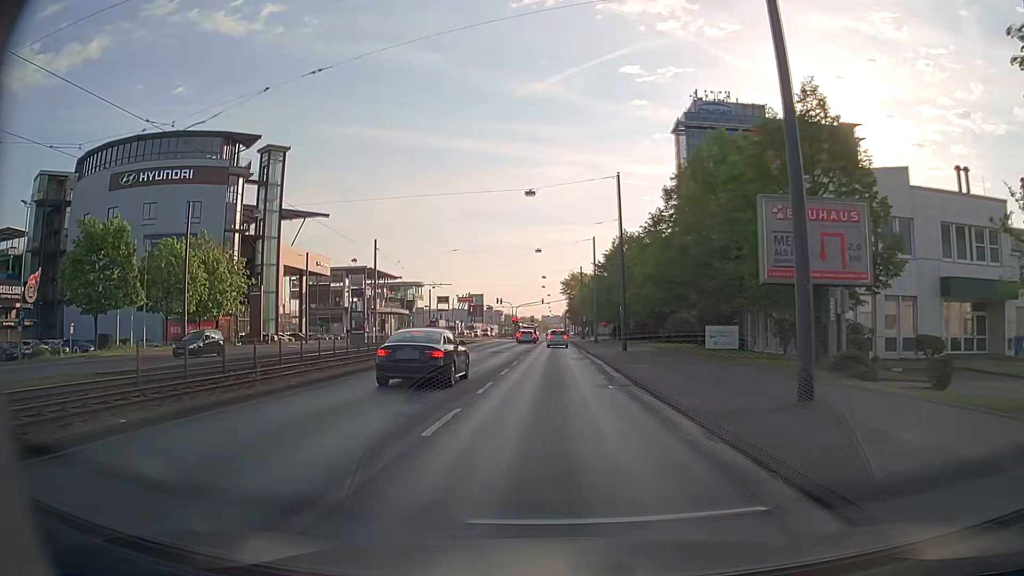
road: primary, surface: asphalt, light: Day
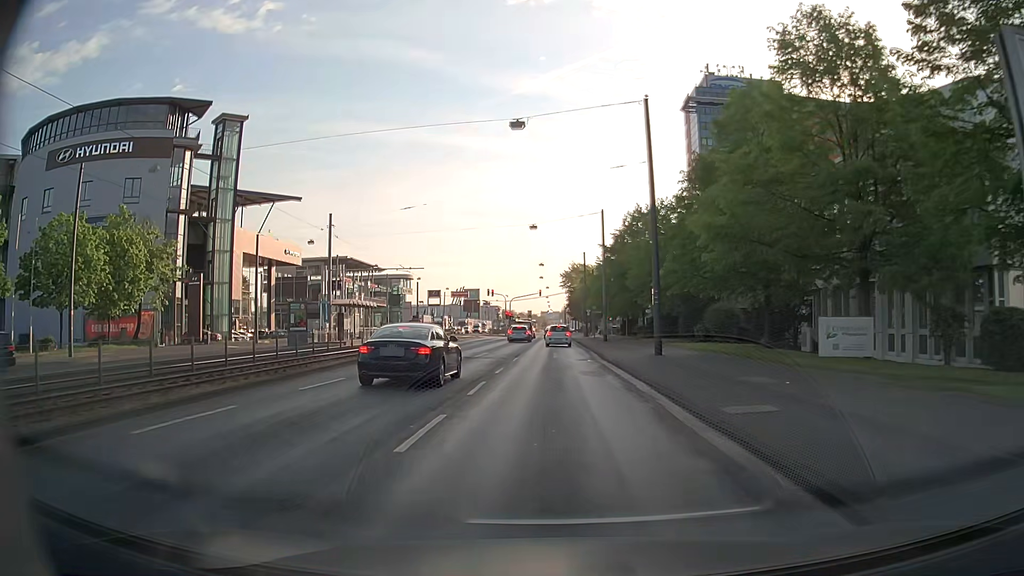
(+0.1, +13.5) m; 0°
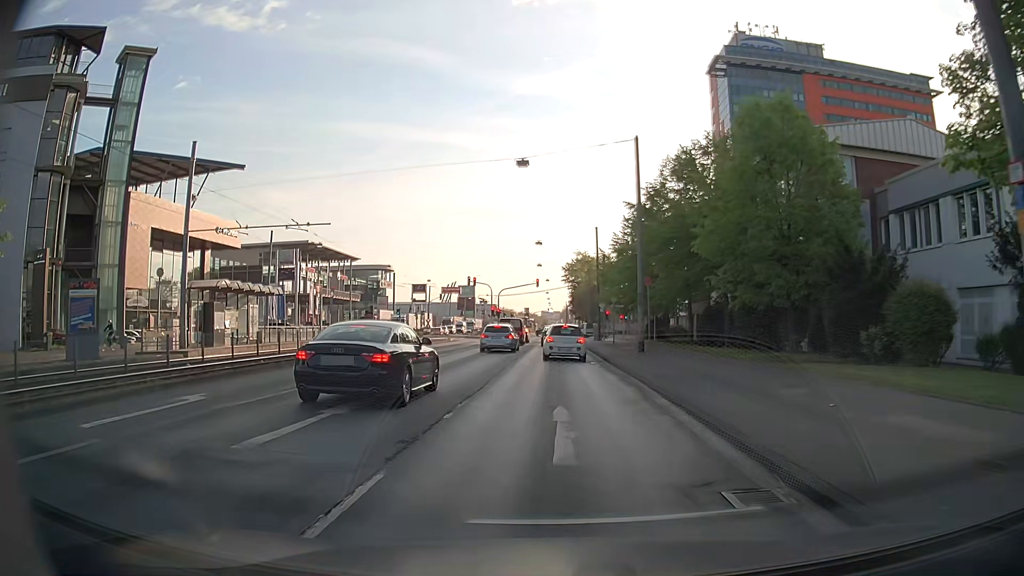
(0.0, +22.0) m; 0°
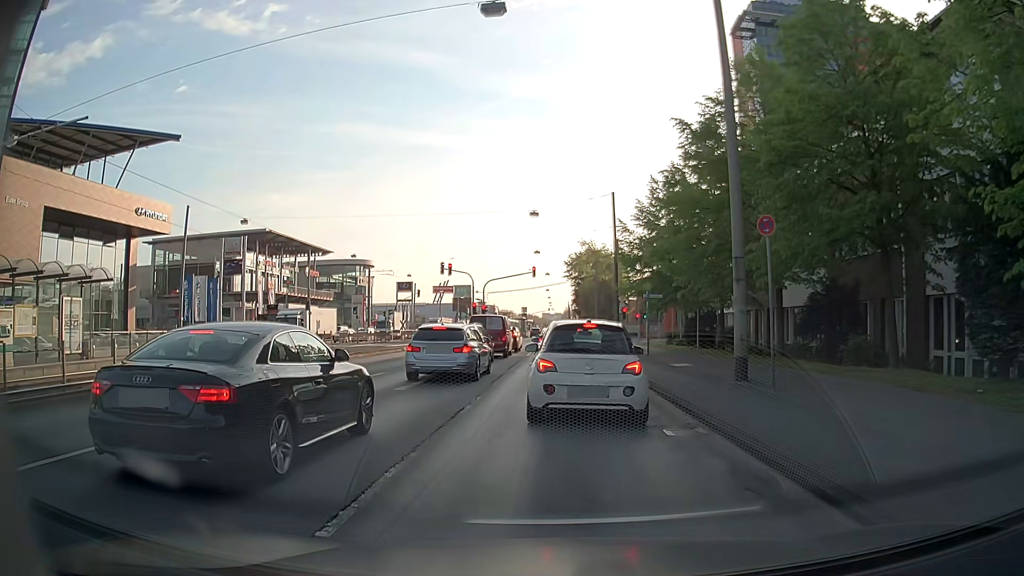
(-0.1, +17.1) m; -1°
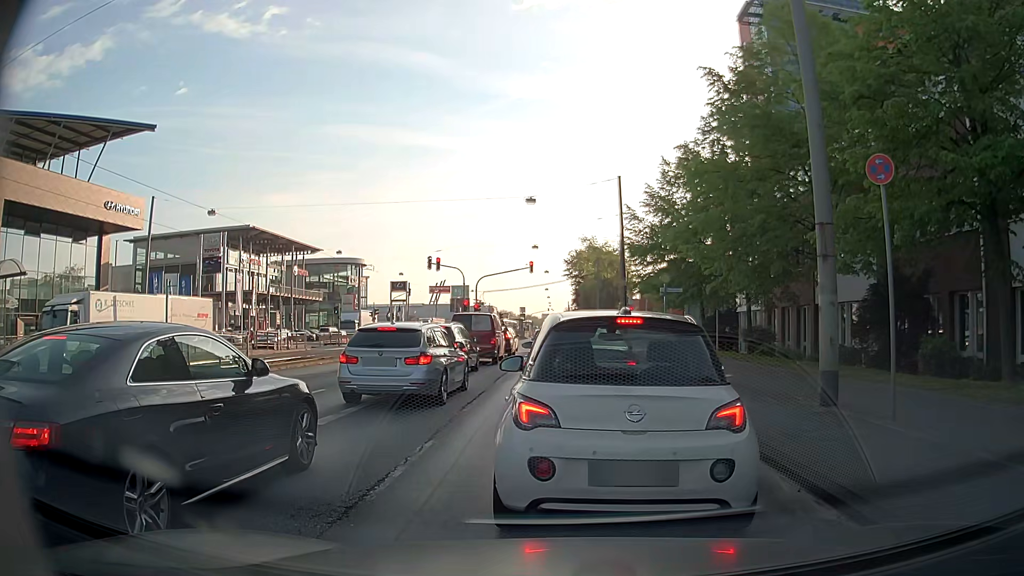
(0.0, +4.9) m; -1°
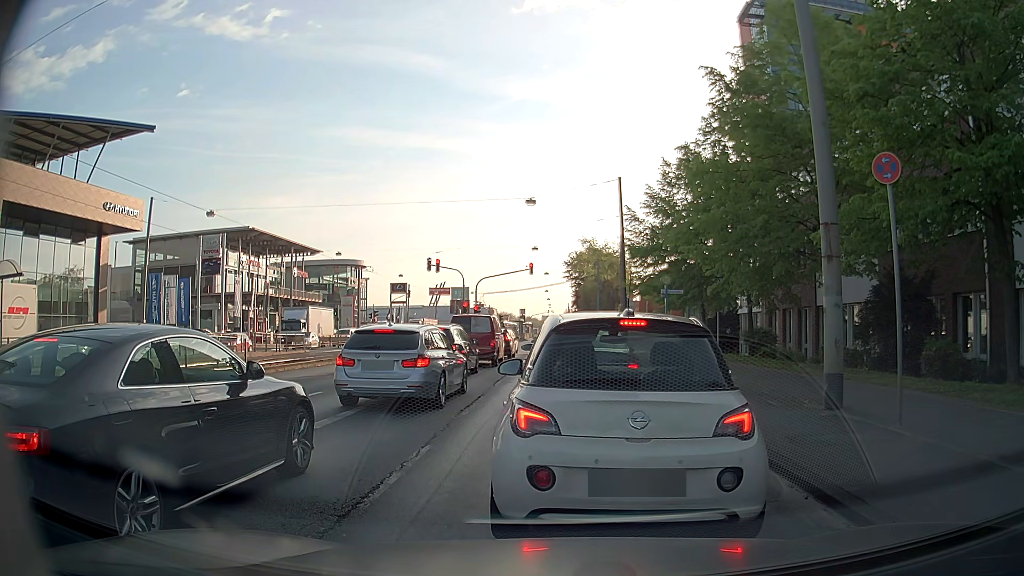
(0.0, +0.3) m; 0°
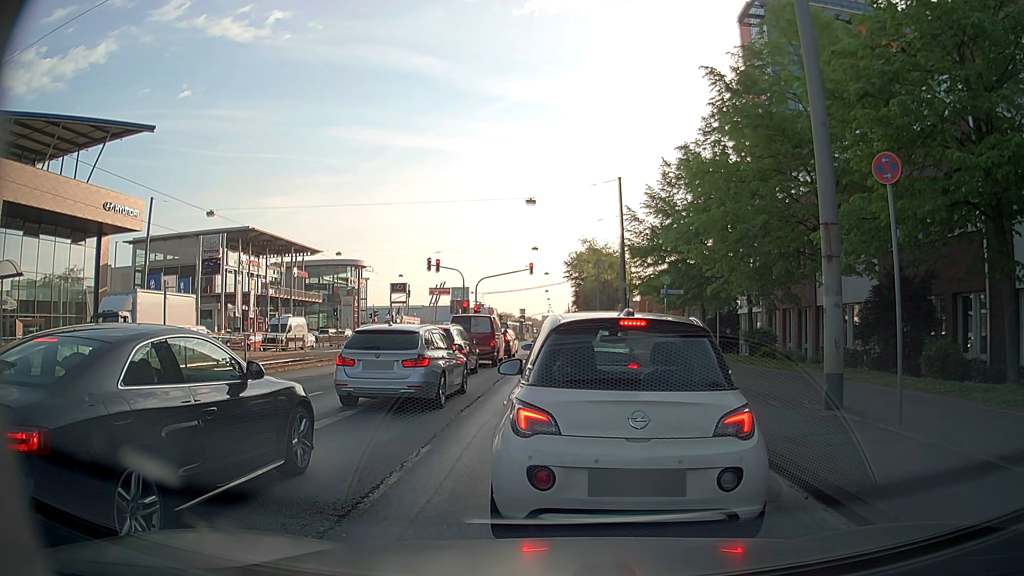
(0.0, 0.0) m; 0°
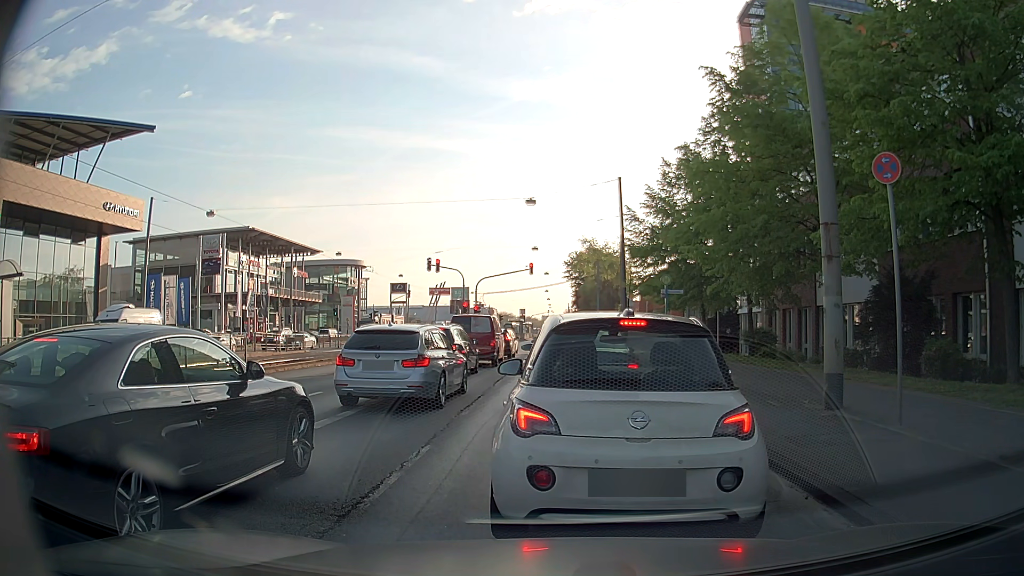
(0.0, 0.0) m; 0°
